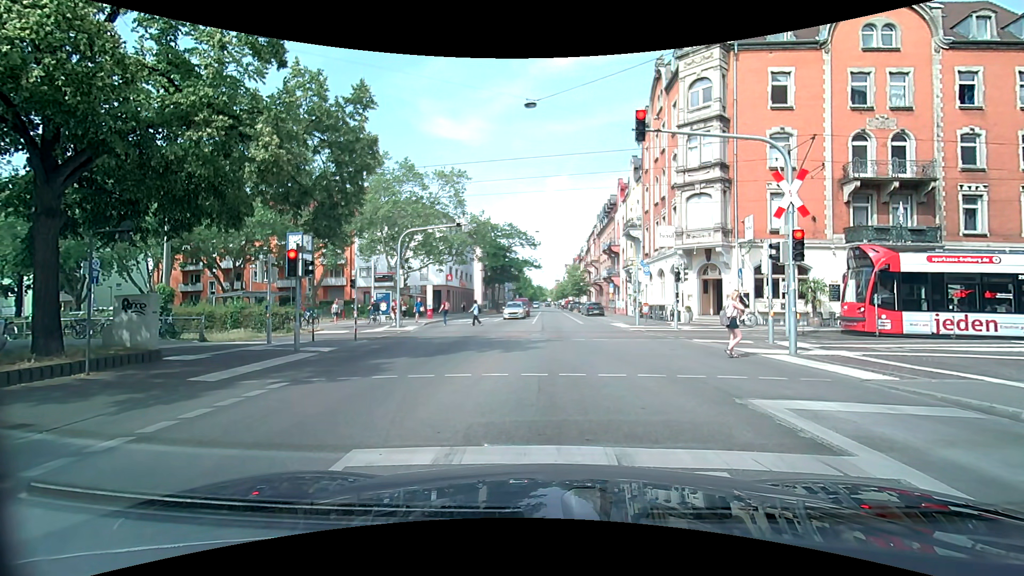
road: secondary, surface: asphalt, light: Day
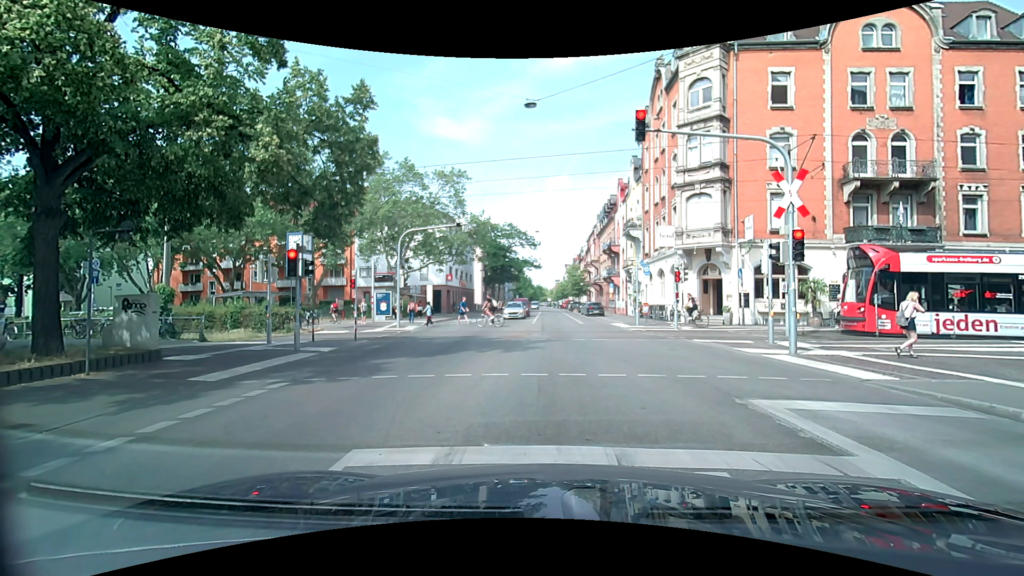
(0.0, 0.0) m; 0°
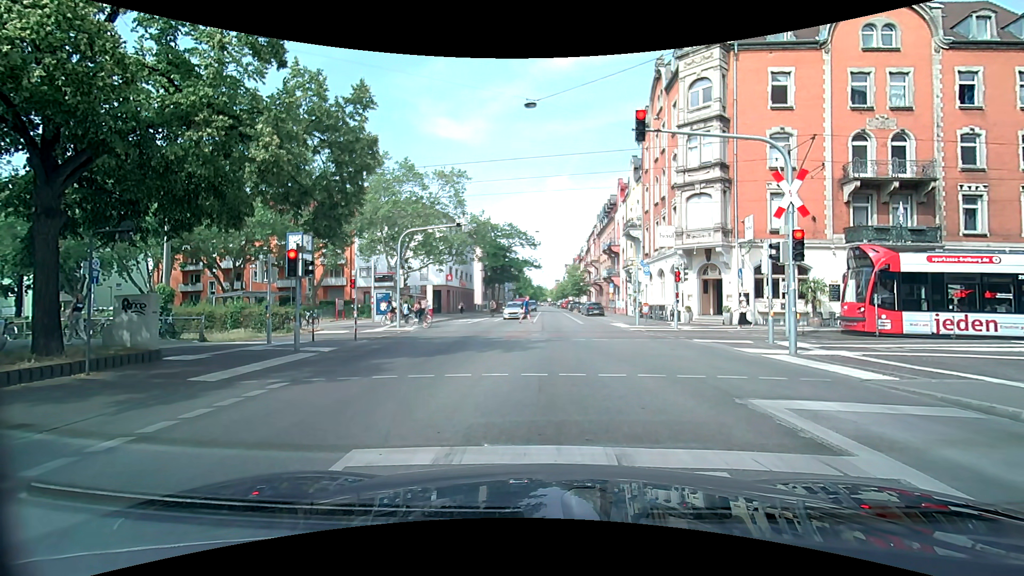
(0.0, 0.0) m; 0°
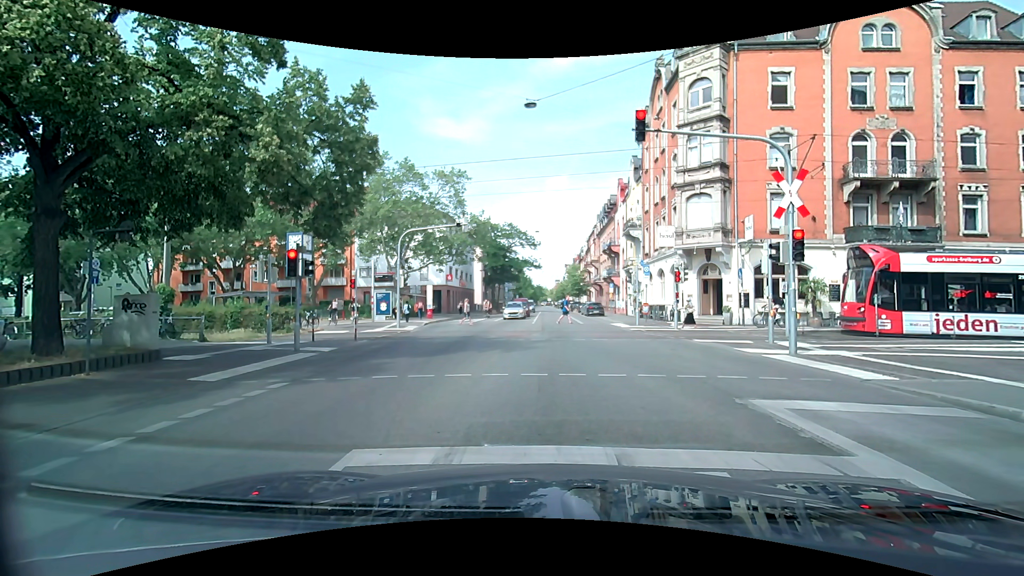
(0.0, 0.0) m; 0°
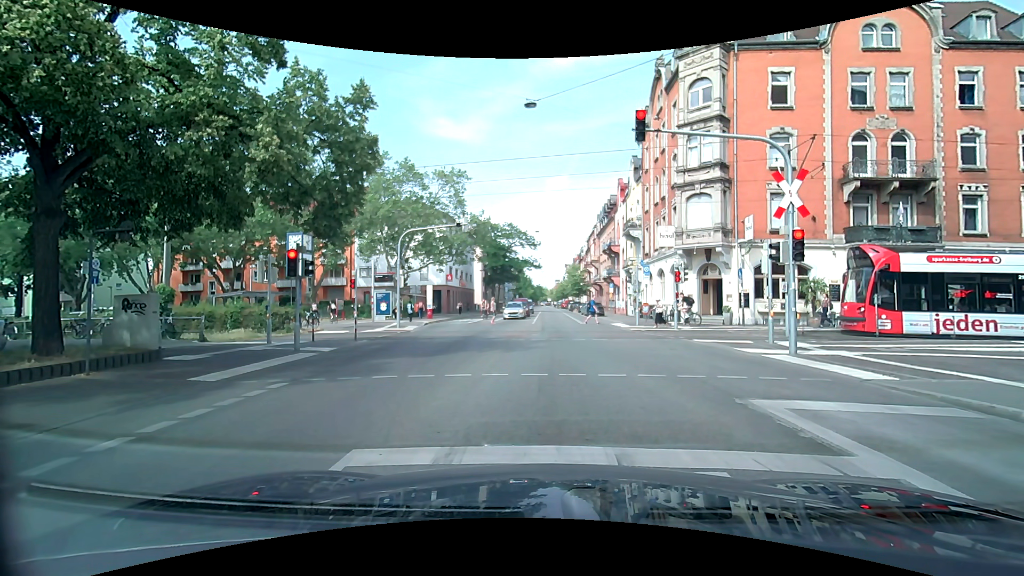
(0.0, 0.0) m; 0°
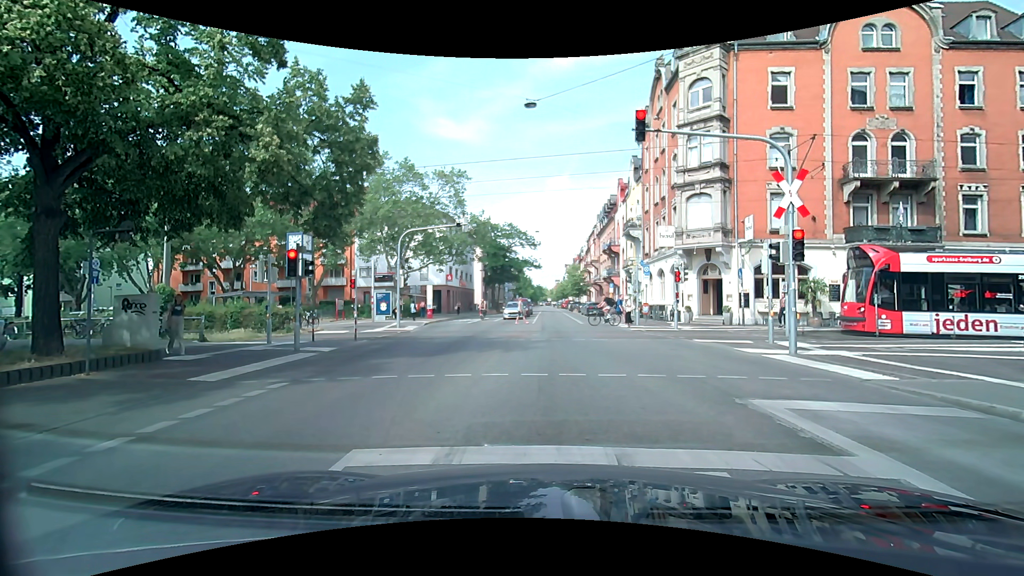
(0.0, 0.0) m; 0°
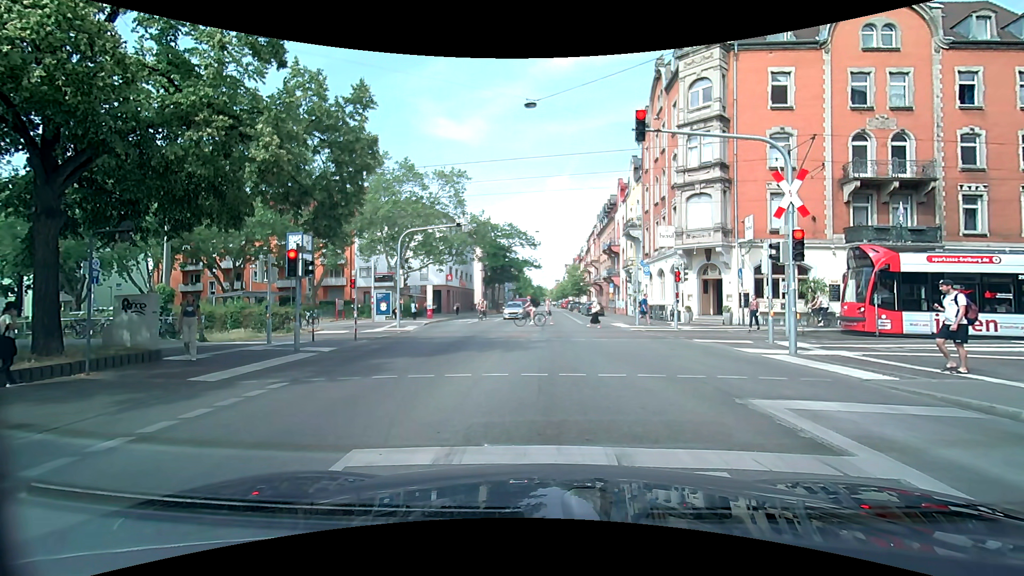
(0.0, 0.0) m; 0°
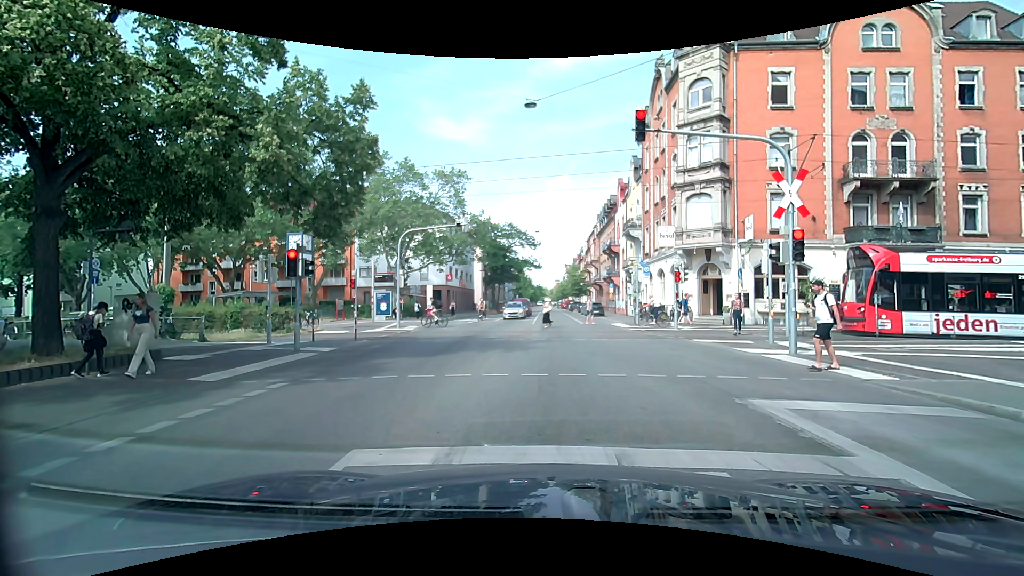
(0.0, 0.0) m; 0°
(+1, +10) (+2, +20) (+3, +30) (+4, +40) (+5, +50) (+6, +60) (+6, +70) (+7, +80) (+8, +90) (+9, +100) m
